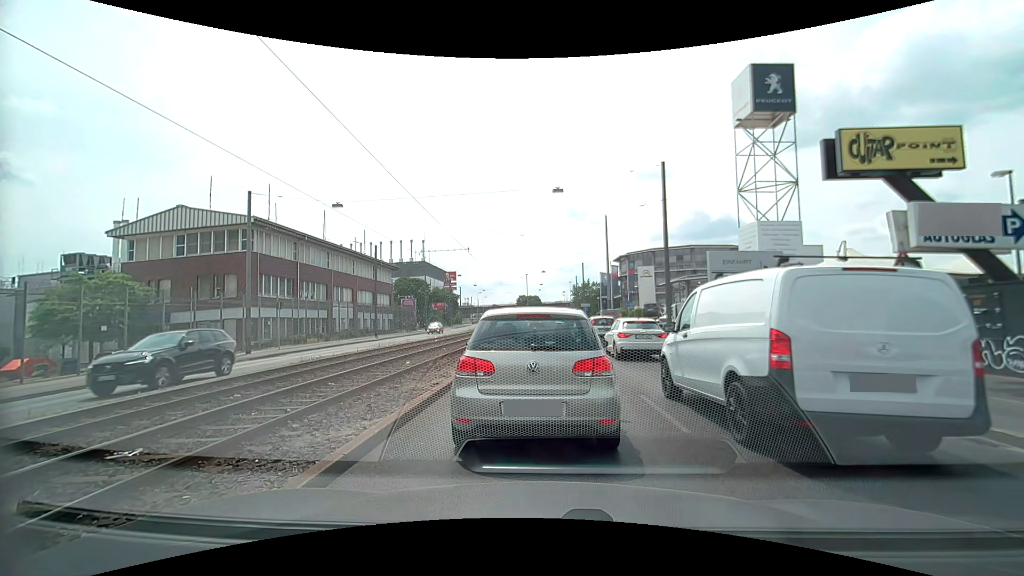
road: primary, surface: asphalt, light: Day
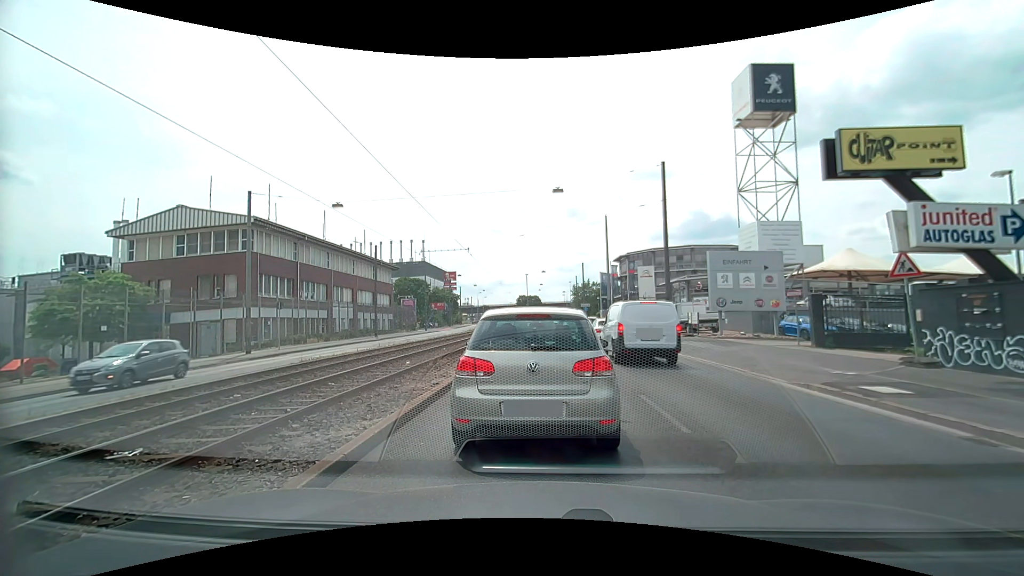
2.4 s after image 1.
(0.0, 0.0) m; 0°
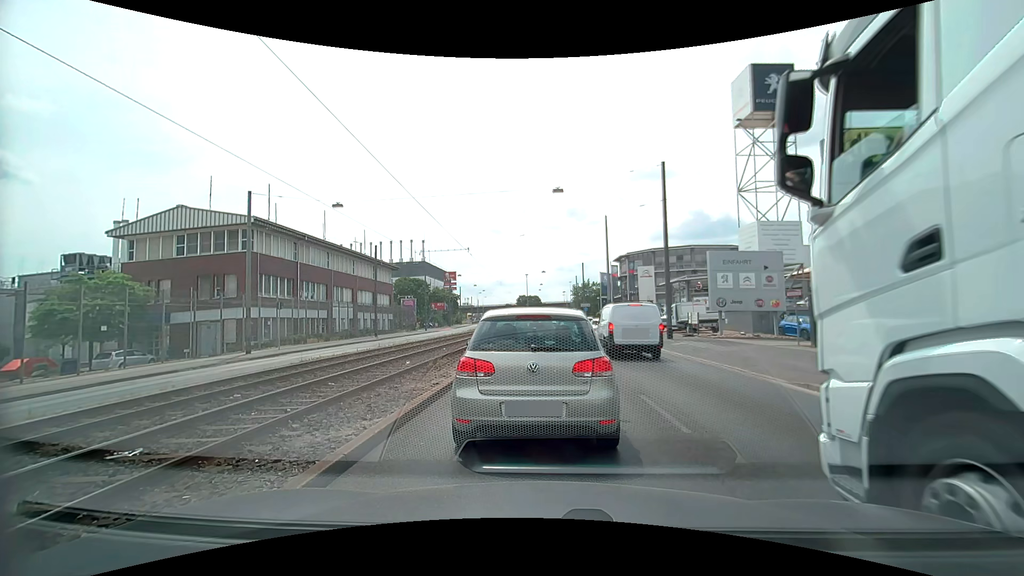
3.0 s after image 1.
(0.0, 0.0) m; 0°
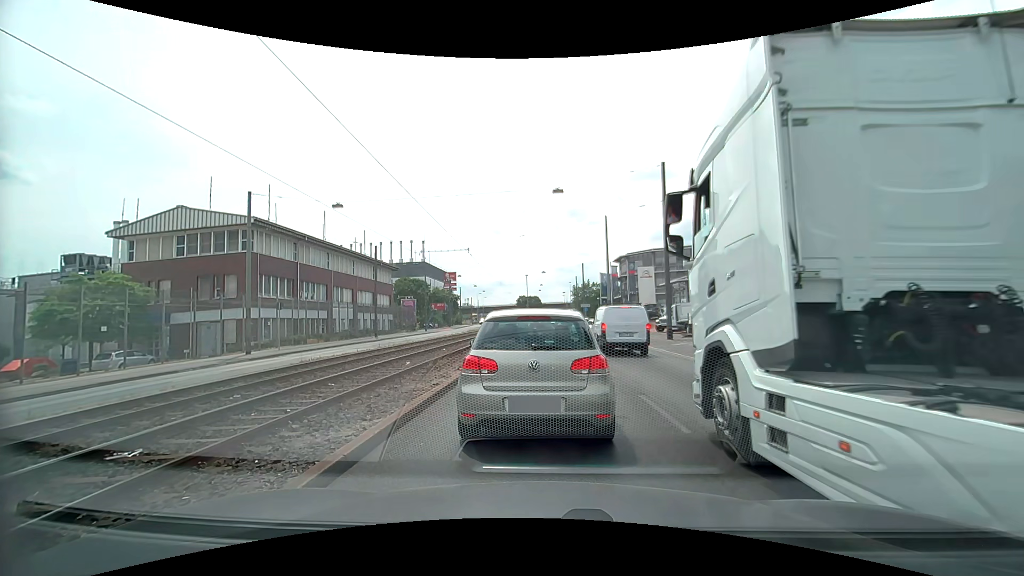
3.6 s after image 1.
(0.0, 0.0) m; 0°
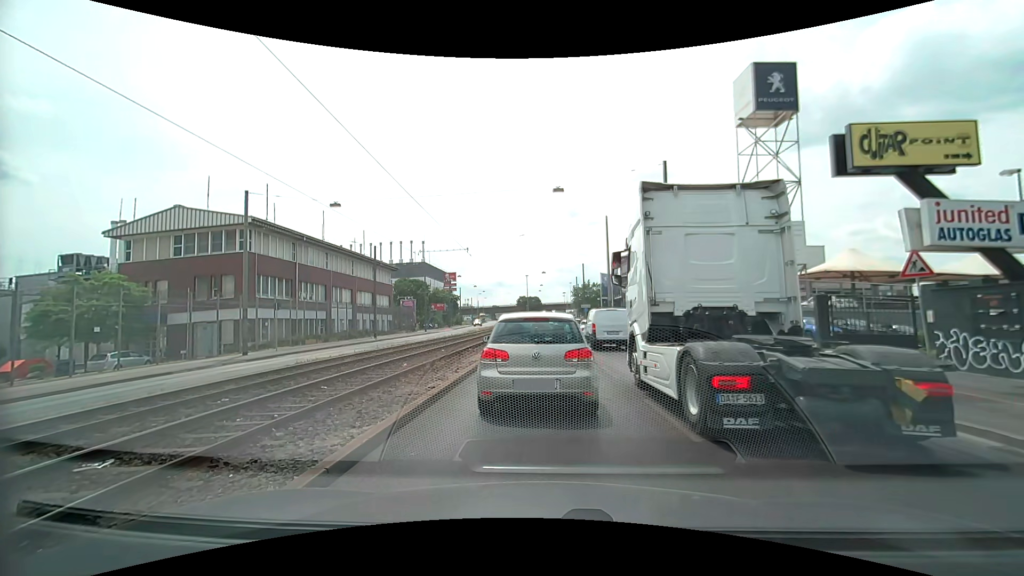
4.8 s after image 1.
(0.0, +0.4) m; 0°
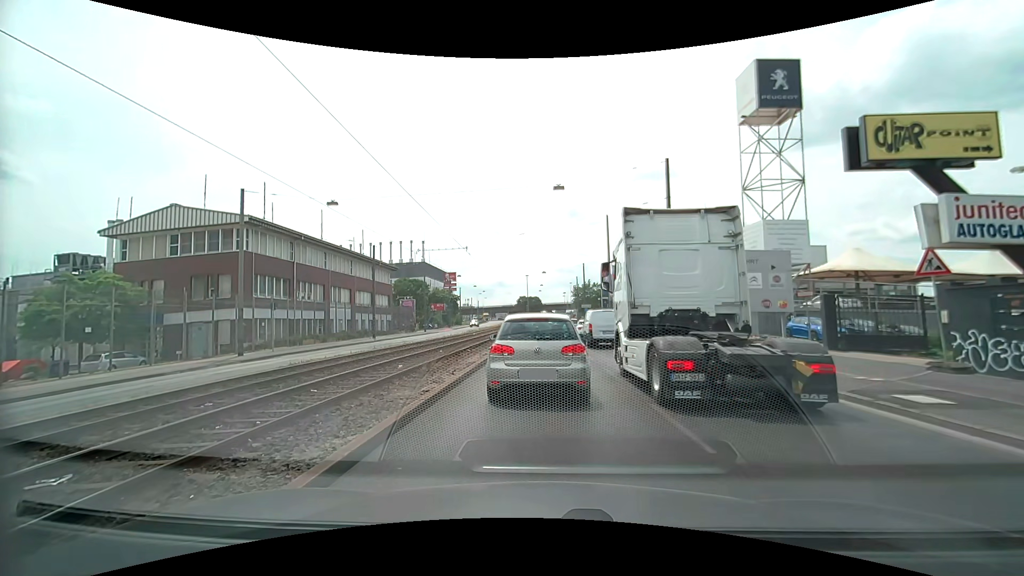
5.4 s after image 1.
(0.0, +0.5) m; 0°
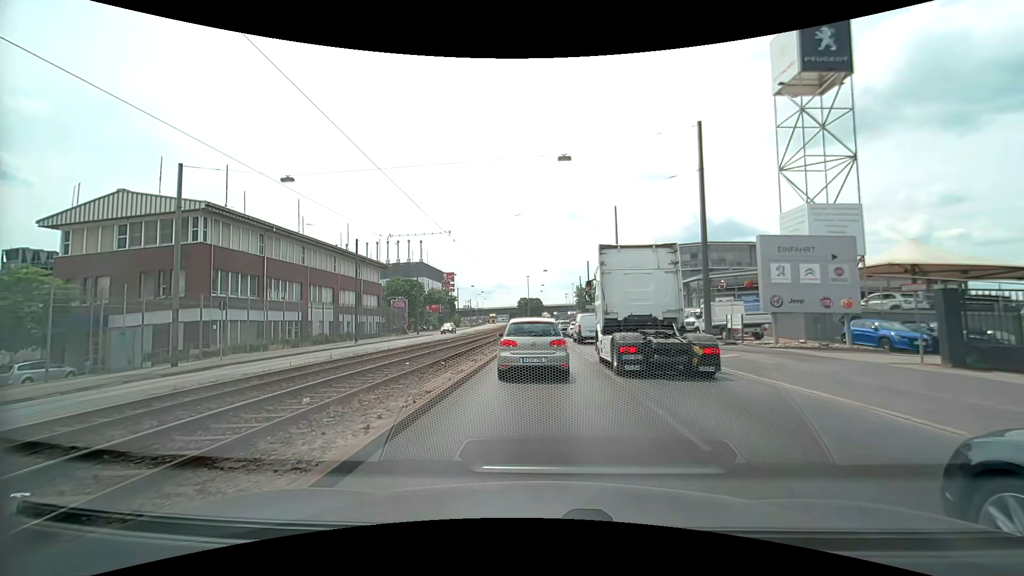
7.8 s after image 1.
(+0.1, +6.1) m; 0°
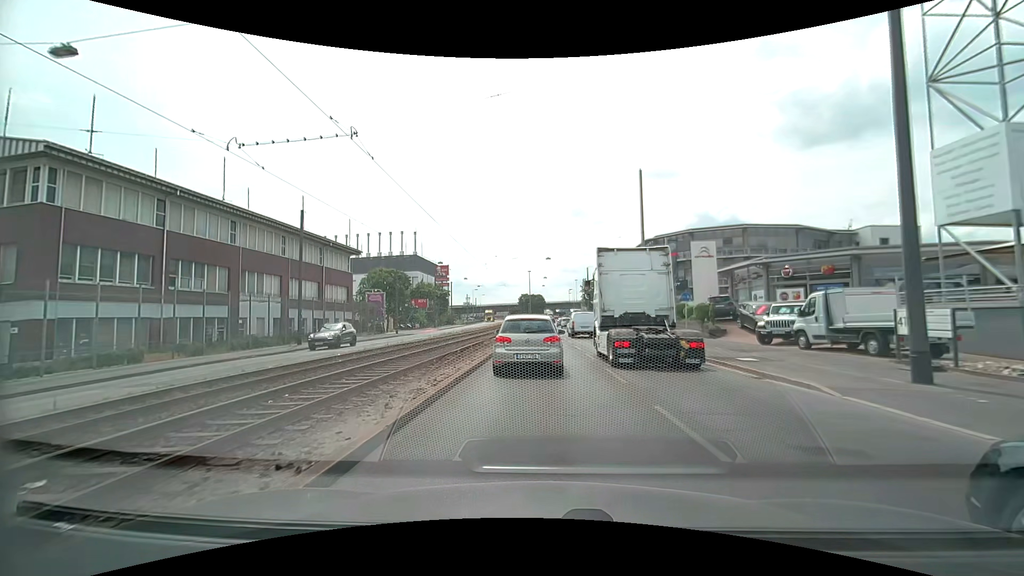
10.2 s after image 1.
(0.0, +12.7) m; 0°
